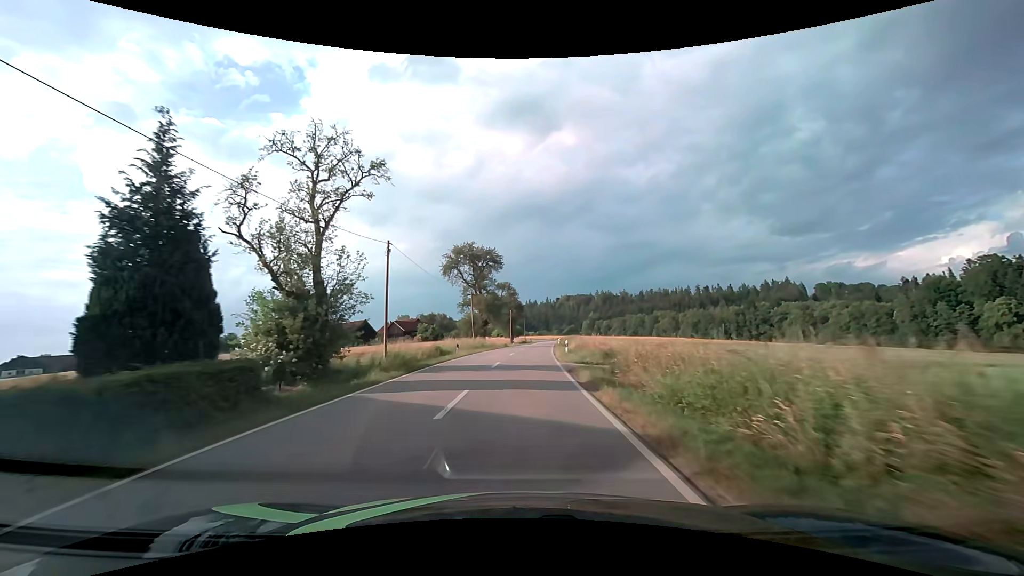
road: tertiary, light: Day
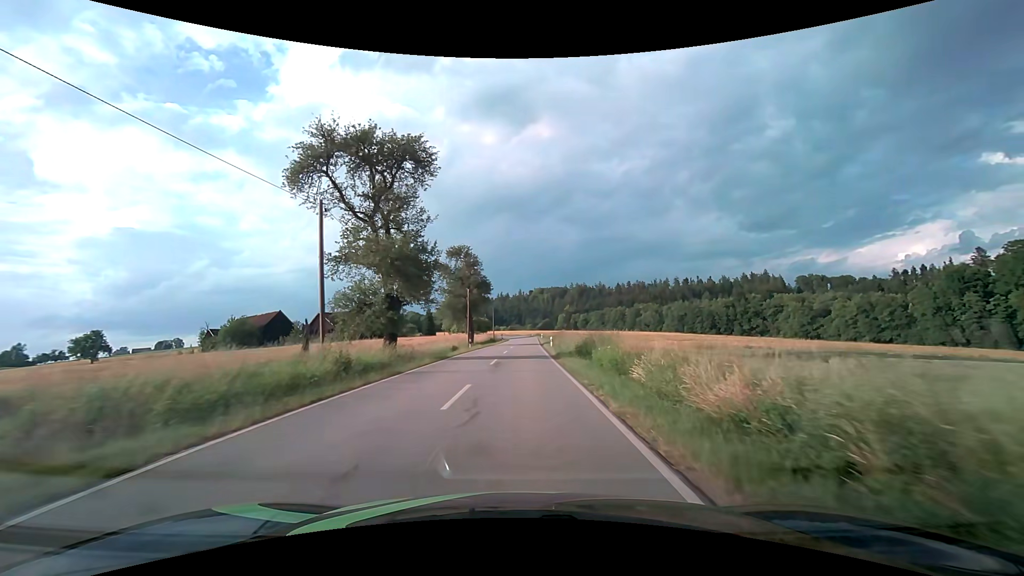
(+0.9, +35.3) m; +3°
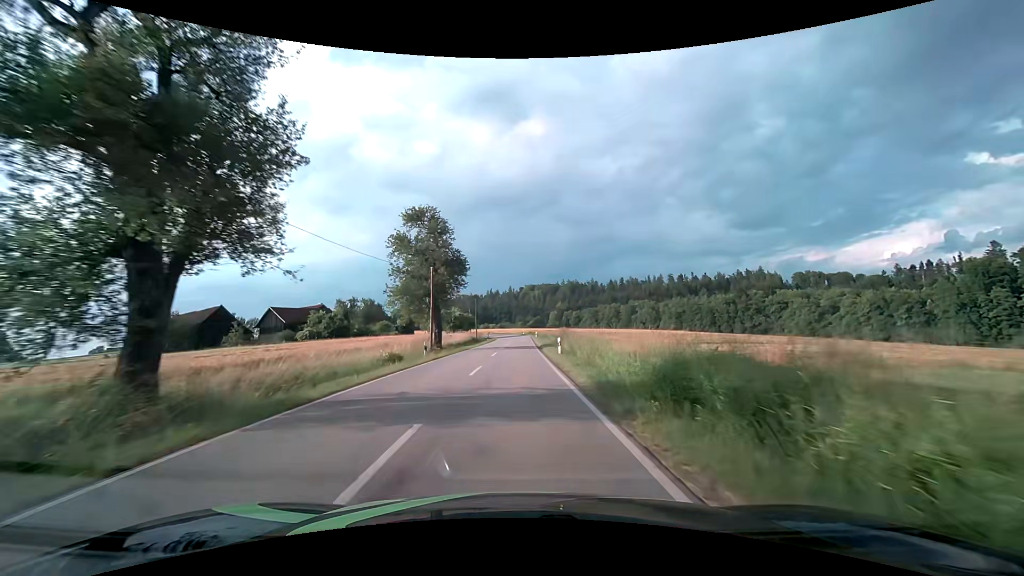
(+0.2, +17.6) m; +1°
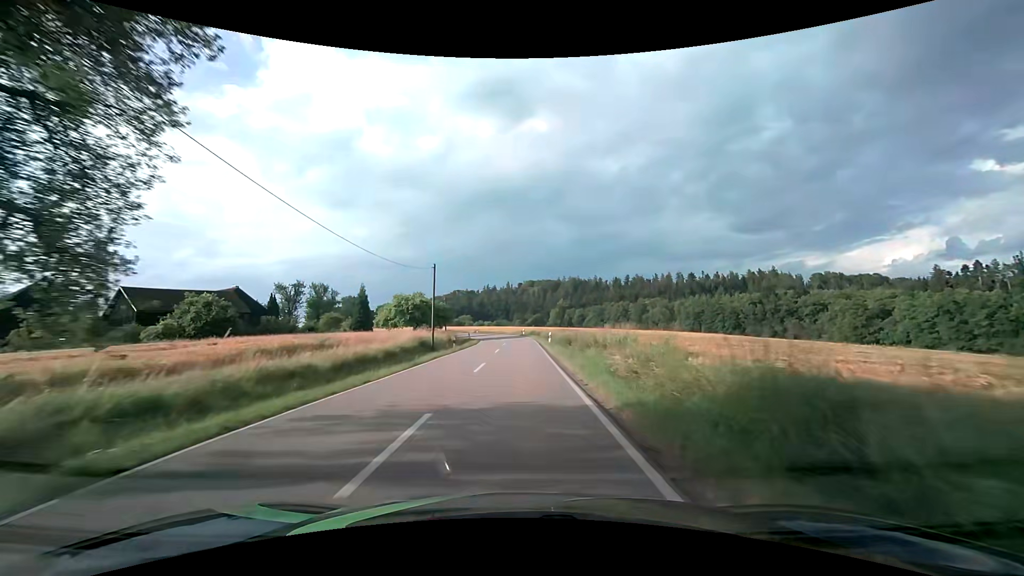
(+0.1, +35.3) m; 0°
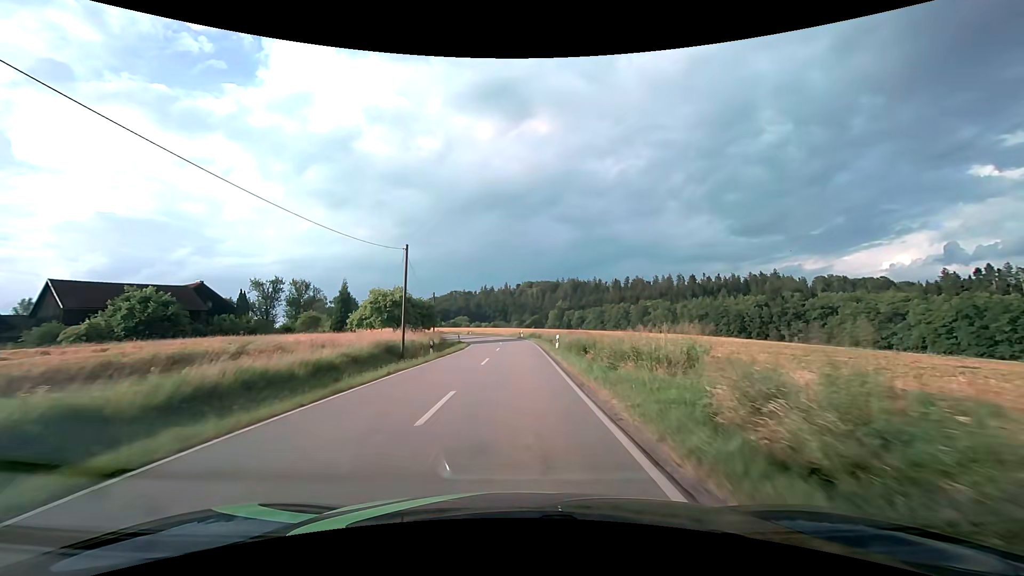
(0.0, +8.9) m; 0°
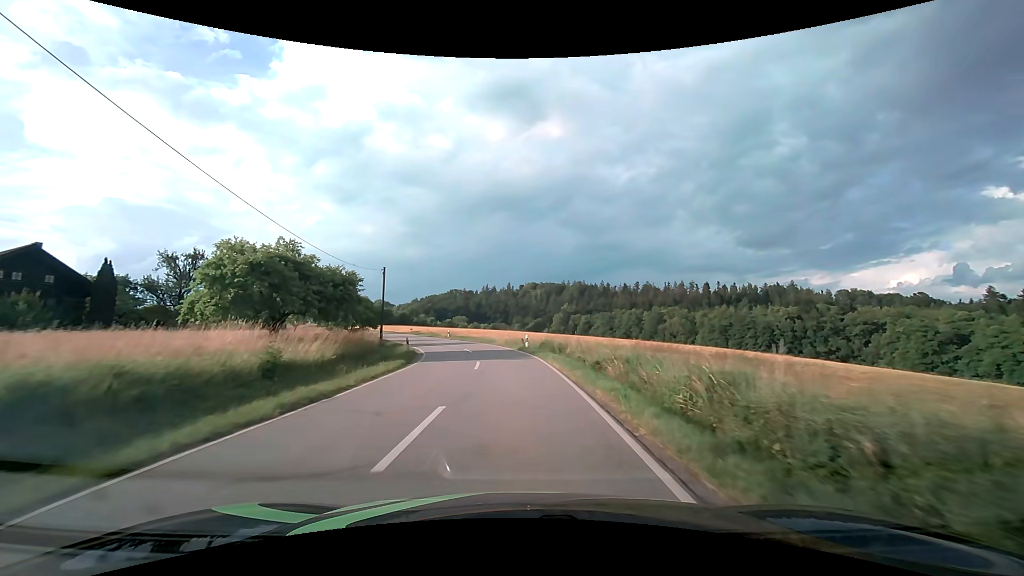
(-0.1, +26.6) m; 0°
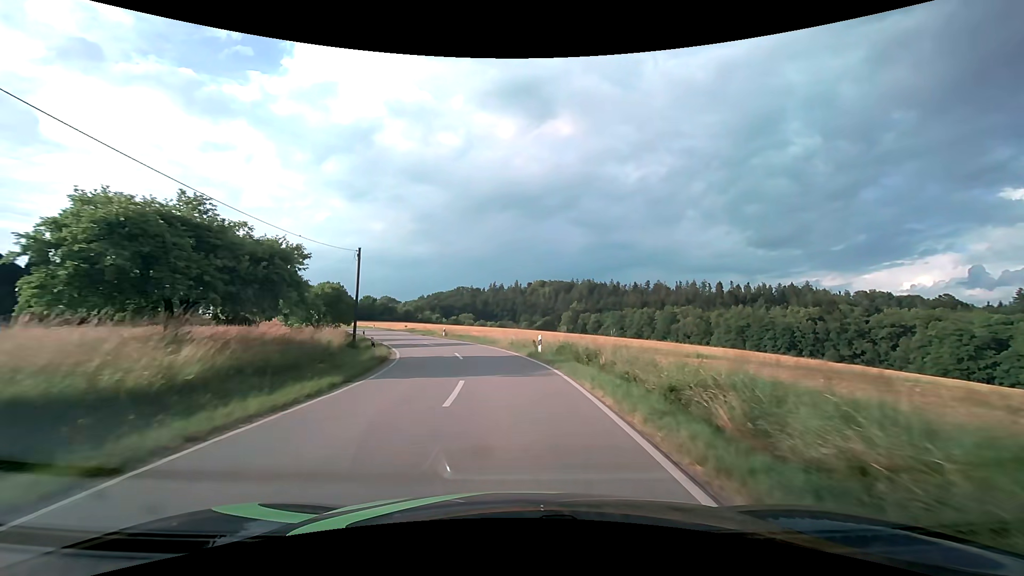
(-0.1, +8.6) m; -1°
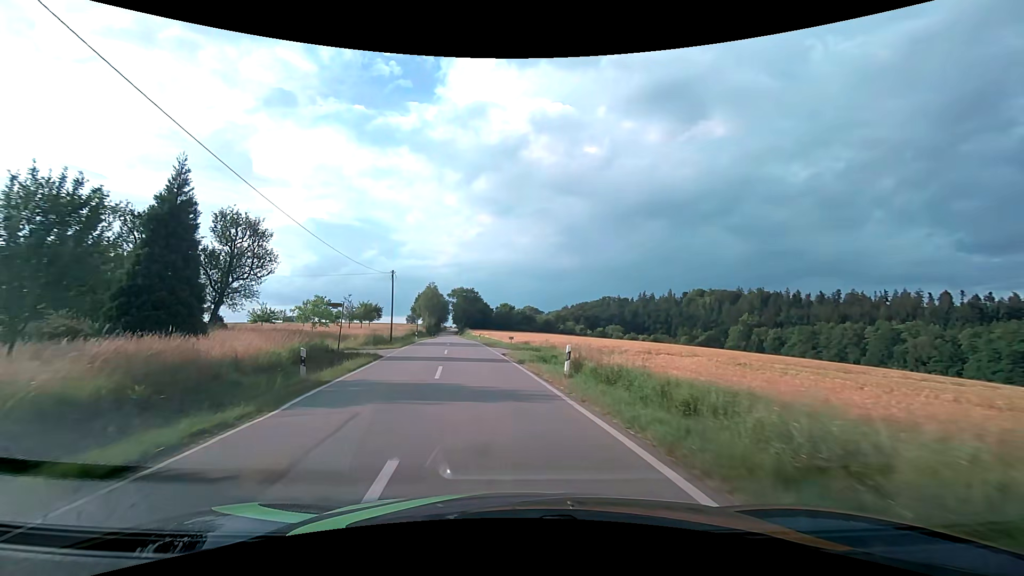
(-3.4, +31.6) m; -16°
(-1, +10) (-2, +20) (-3, +30) (-5, +40) (-6, +50) (-7, +60) (-9, +69) (-10, +79) (-12, +89) (-13, +99) m
